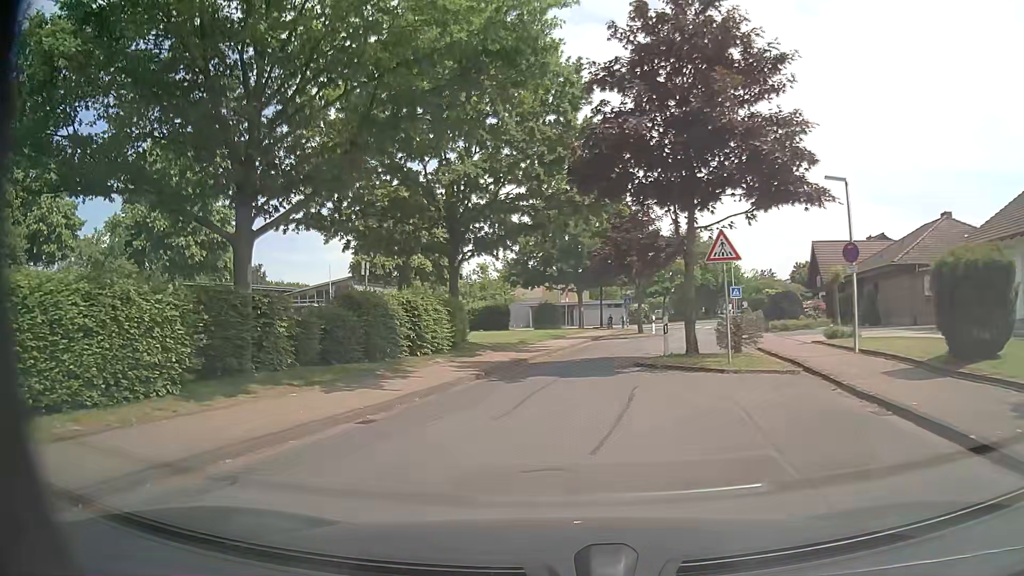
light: Day
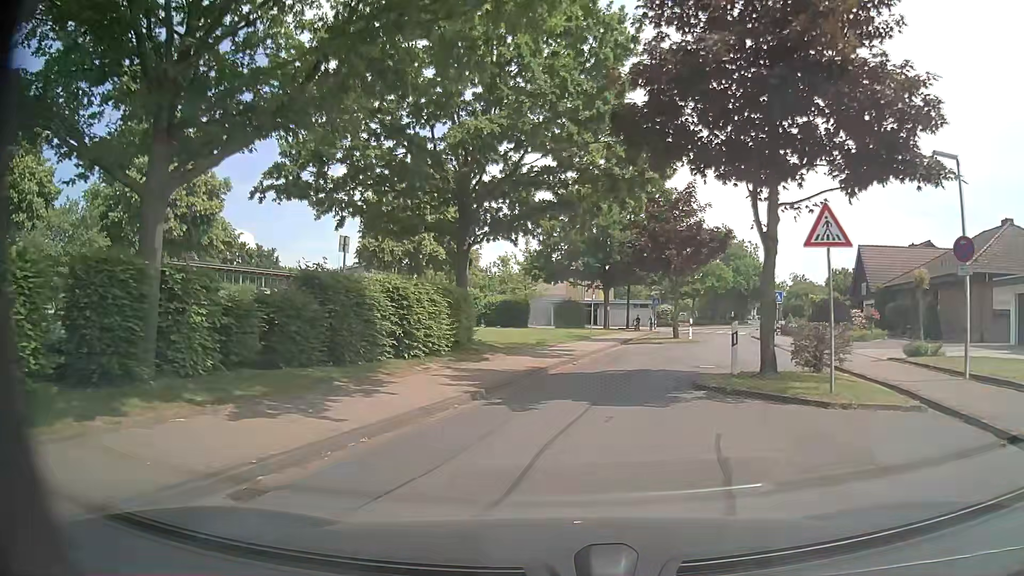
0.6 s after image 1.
(-0.1, +4.6) m; -2°
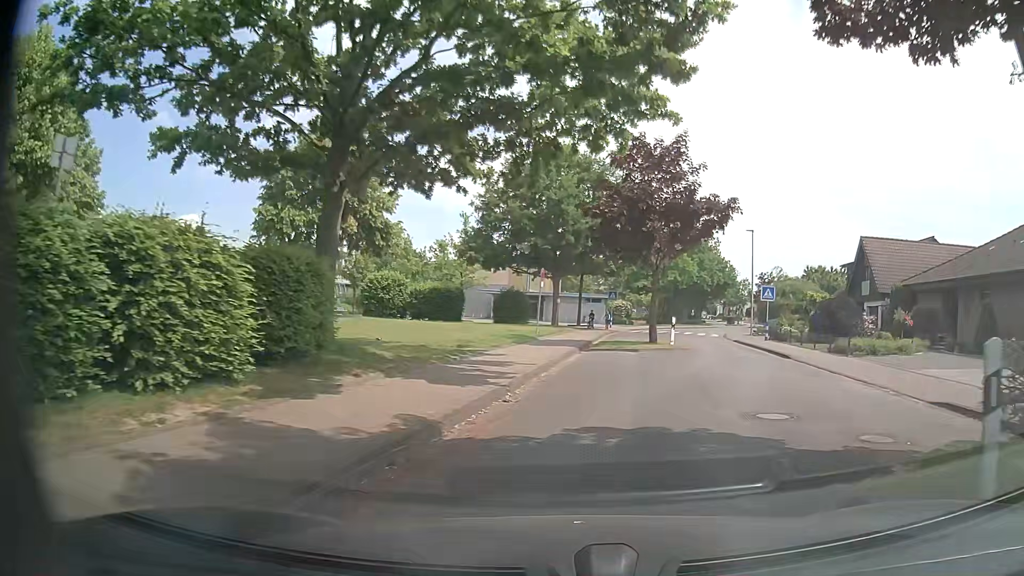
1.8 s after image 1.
(+0.3, +9.3) m; +6°
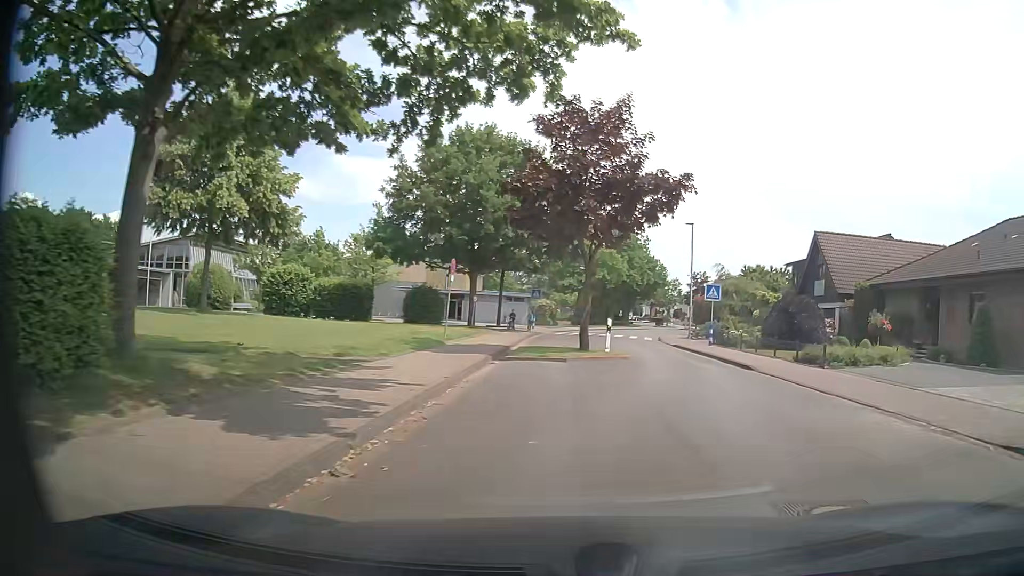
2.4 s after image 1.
(+0.2, +4.6) m; +5°
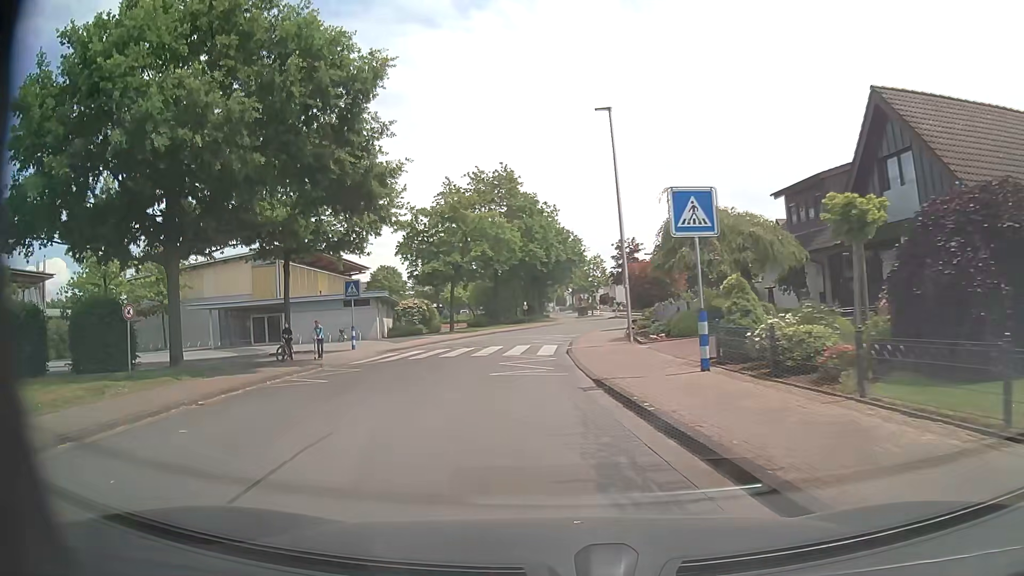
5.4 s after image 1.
(+4.5, +22.8) m; +8°
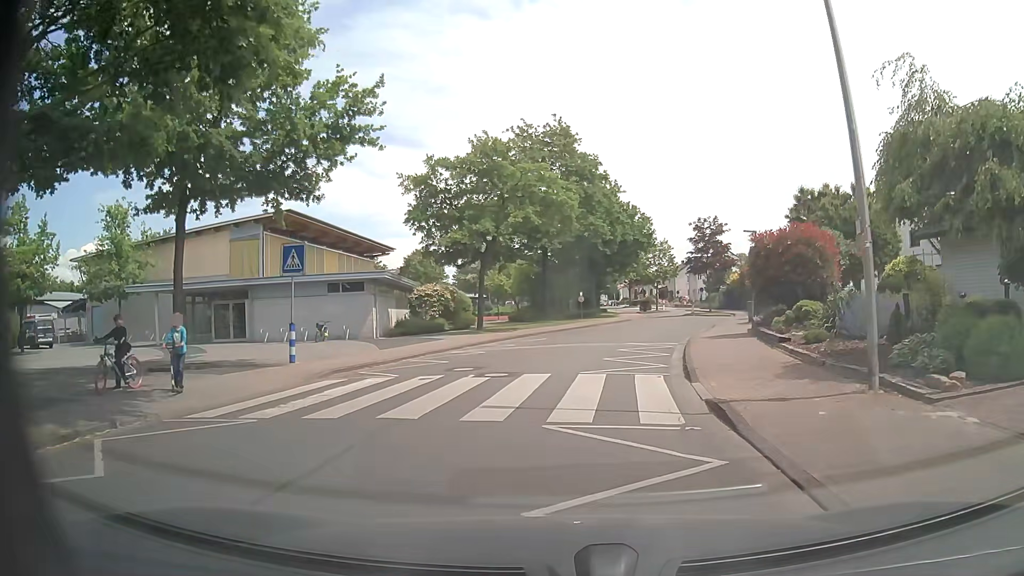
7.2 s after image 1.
(-0.9, +12.7) m; -4°
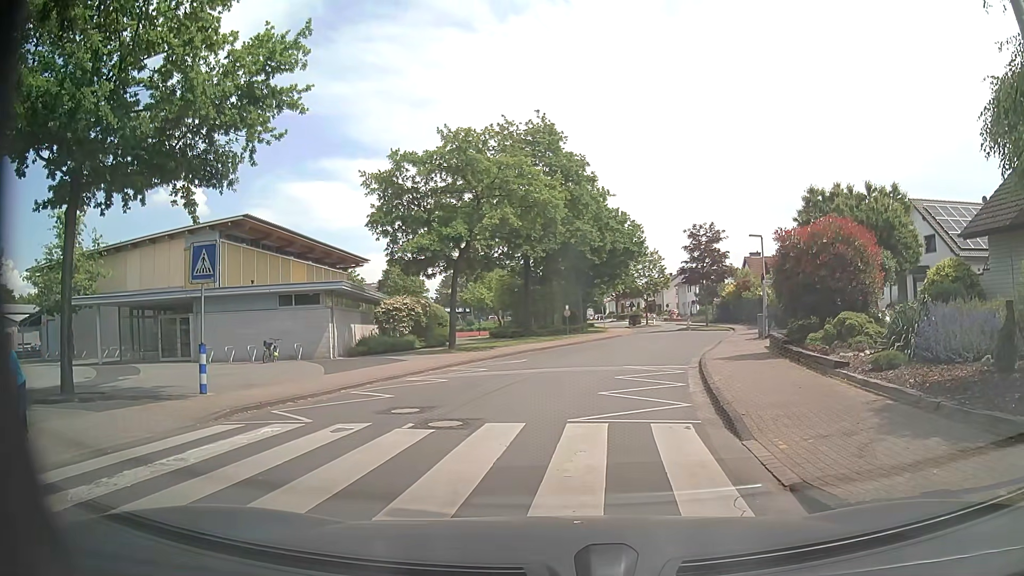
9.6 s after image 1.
(0.0, +3.6) m; -1°
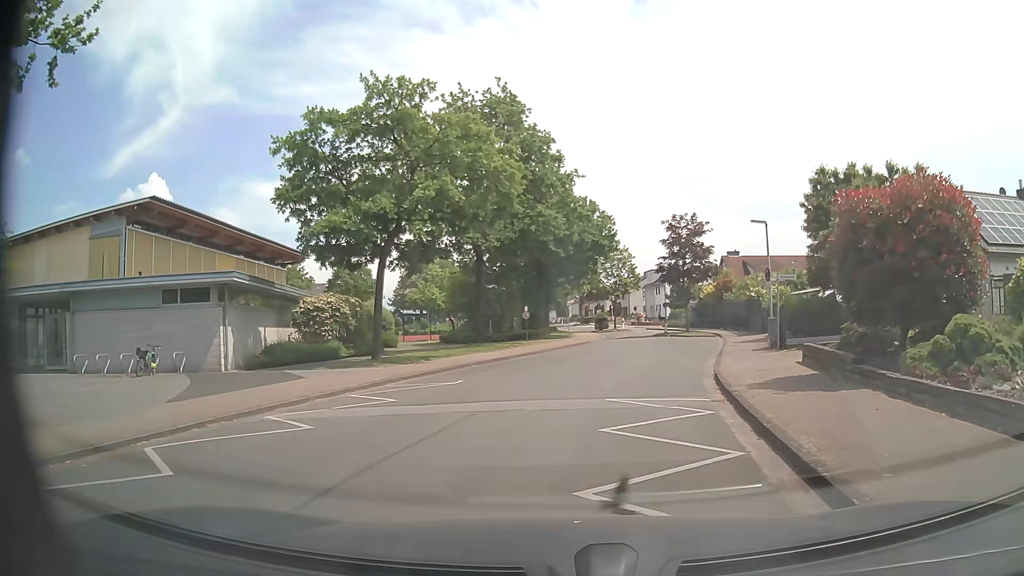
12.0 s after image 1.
(+0.4, +7.1) m; +6°
(0, +10) (+2, +20) (+4, +30) (+4, +40) (+5, +50) (+7, +59) (+8, +69) (+8, +79) (+7, +89) (+6, +99) m
